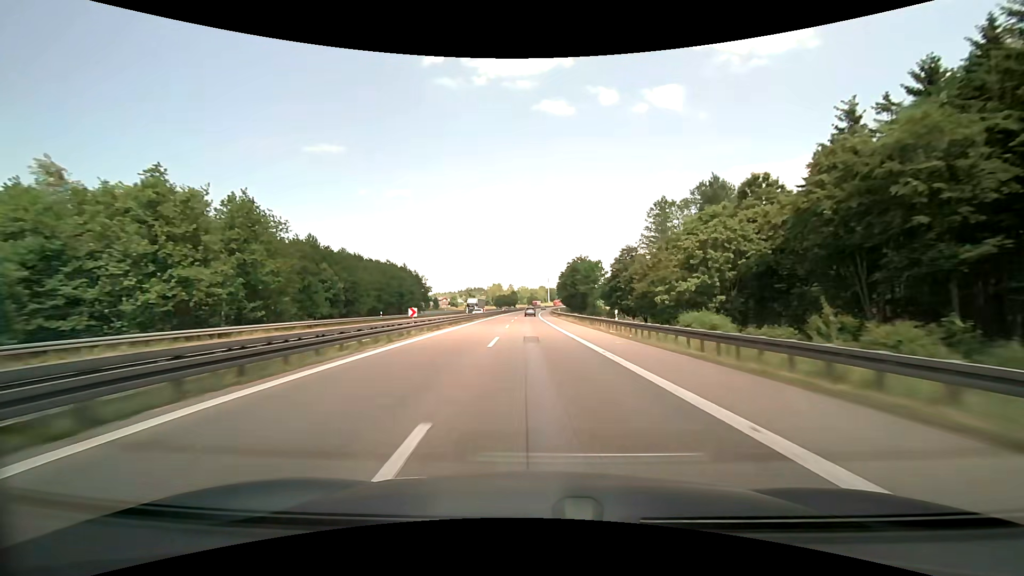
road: motorway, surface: asphalt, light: Day
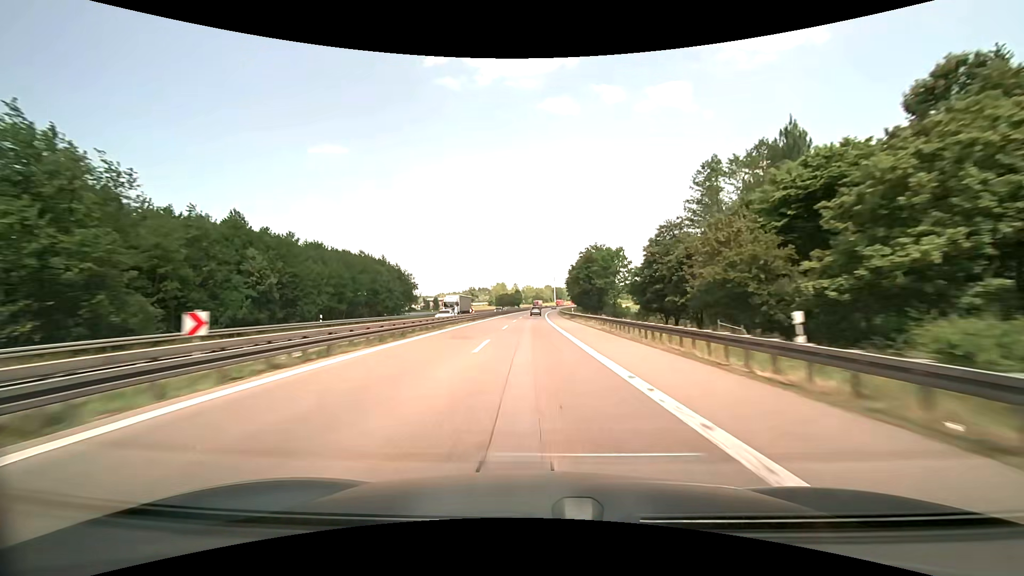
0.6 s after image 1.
(-0.1, +20.1) m; 0°
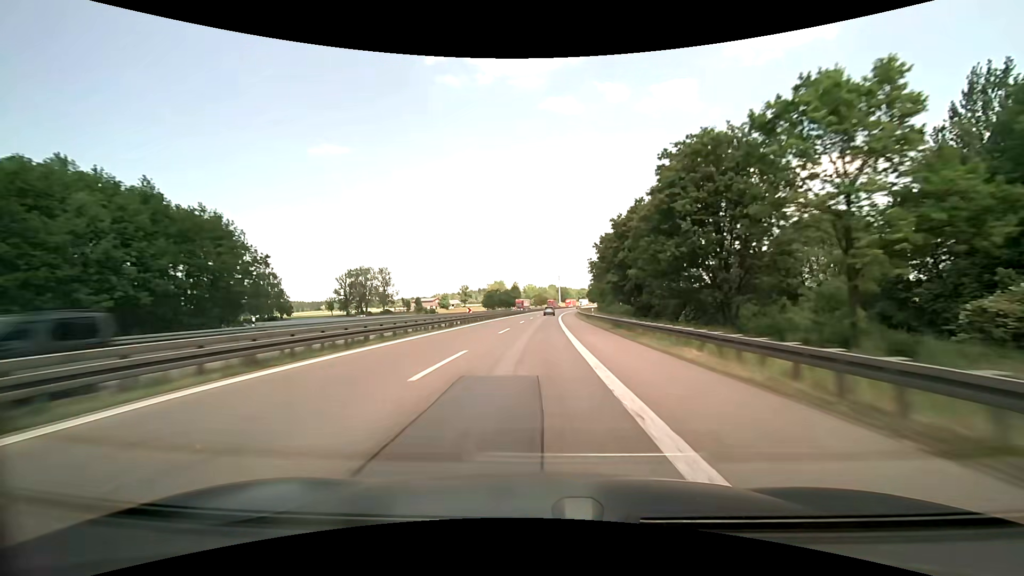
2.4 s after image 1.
(-0.5, +60.1) m; -1°
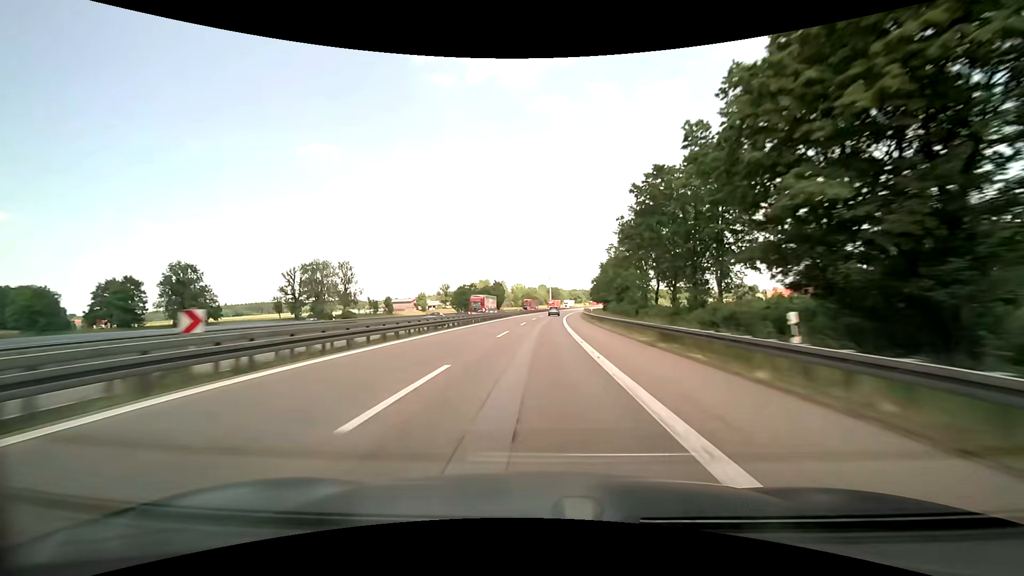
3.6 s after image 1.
(+0.4, +39.7) m; +1°
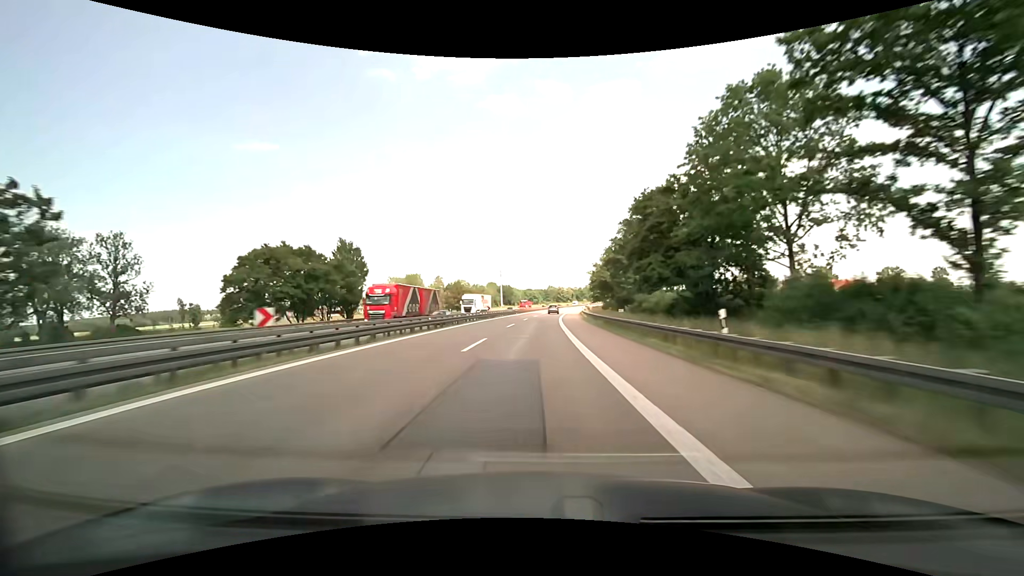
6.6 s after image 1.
(+4.1, +97.5) m; +5°
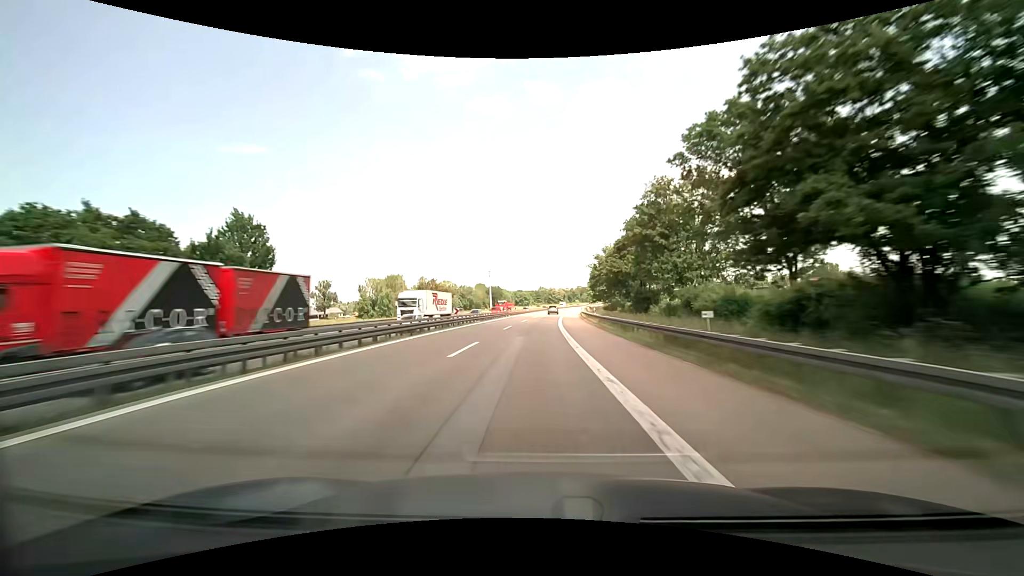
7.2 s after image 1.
(+0.2, +19.2) m; +1°
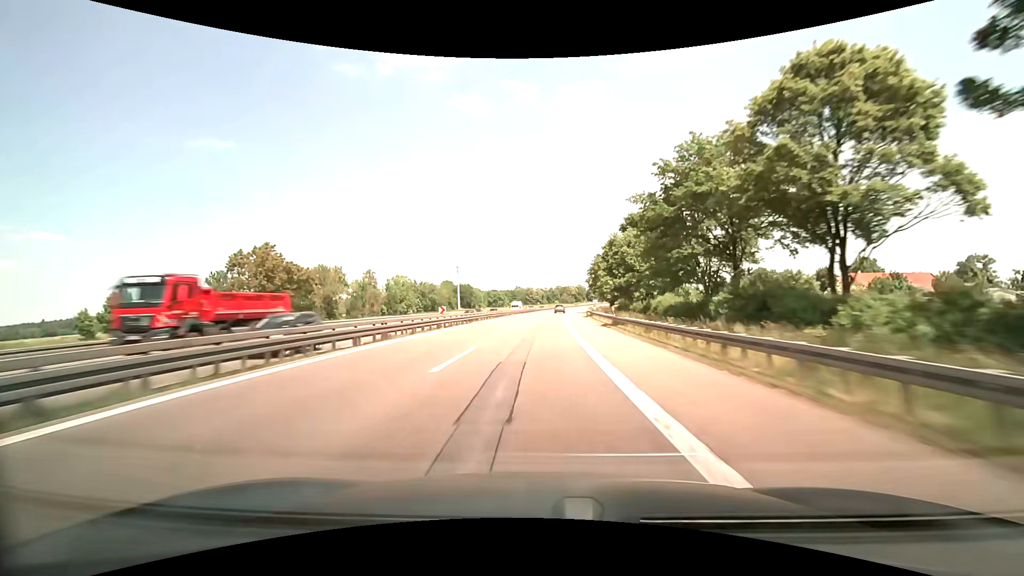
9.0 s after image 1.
(+1.0, +57.0) m; +2°
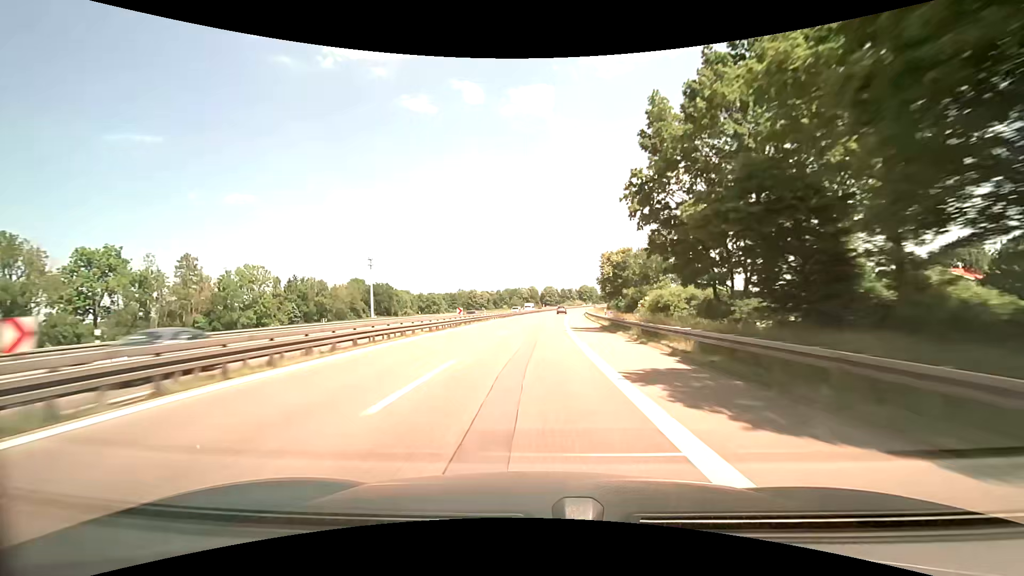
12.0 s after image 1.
(+5.8, +92.8) m; +7°
(0, +10) (0, +20) (0, +30) (0, +40) (0, +50) (0, +60) (+1, +70) (+1, +80) (+2, +90) (+3, +100) m
